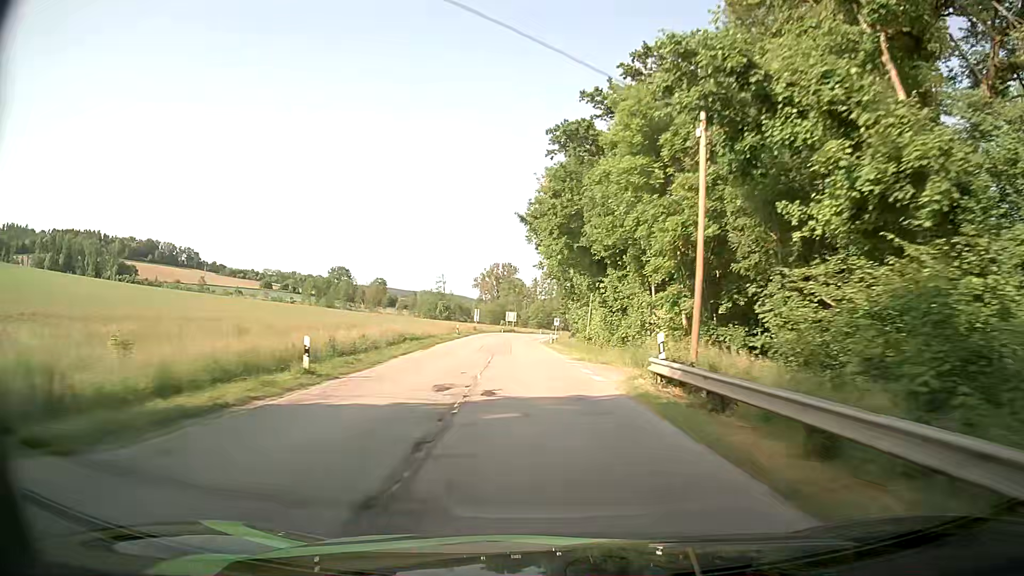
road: secondary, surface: asphalt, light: Day
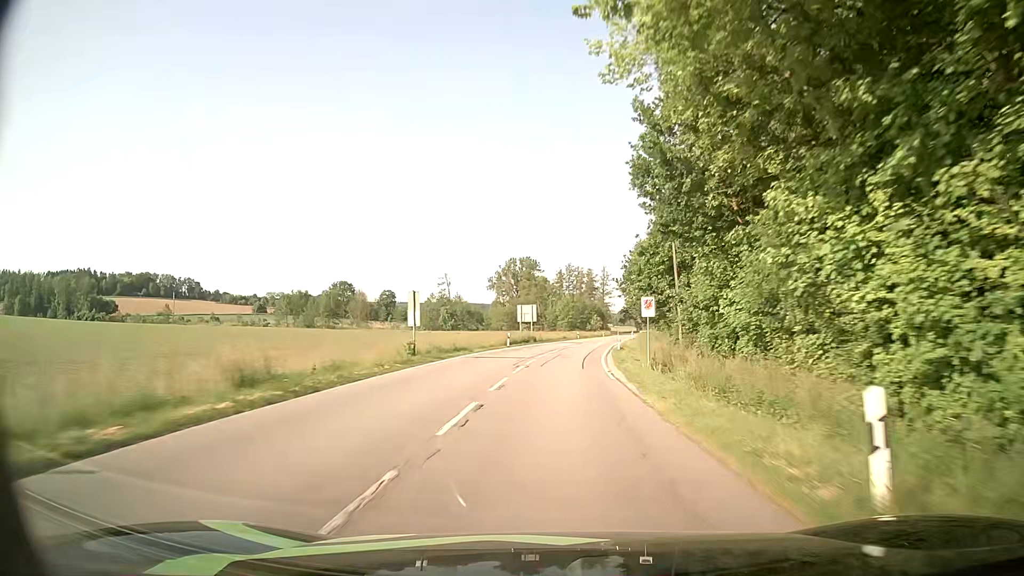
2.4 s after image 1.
(-1.5, +52.0) m; -2°
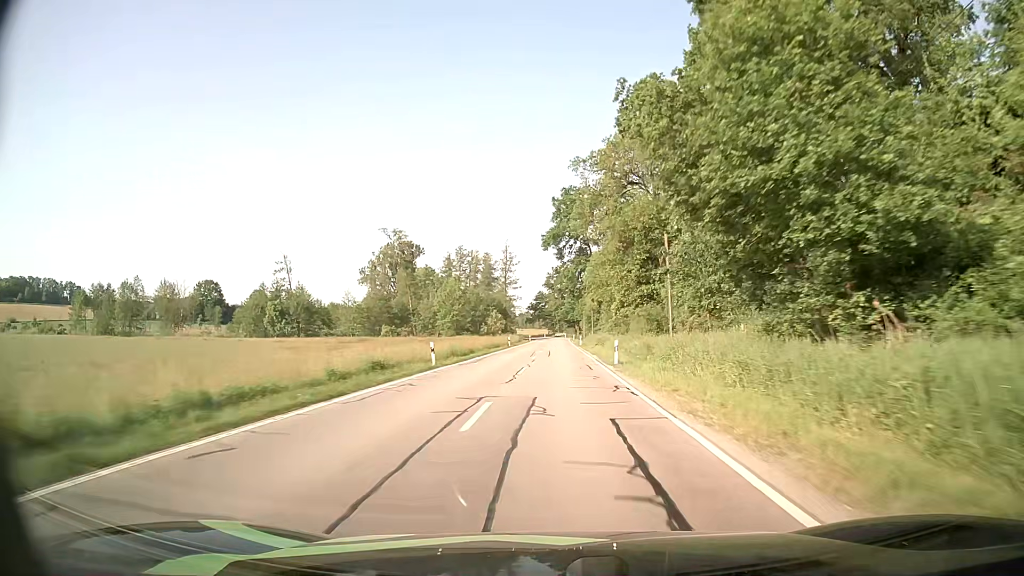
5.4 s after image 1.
(+5.0, +65.7) m; +8°
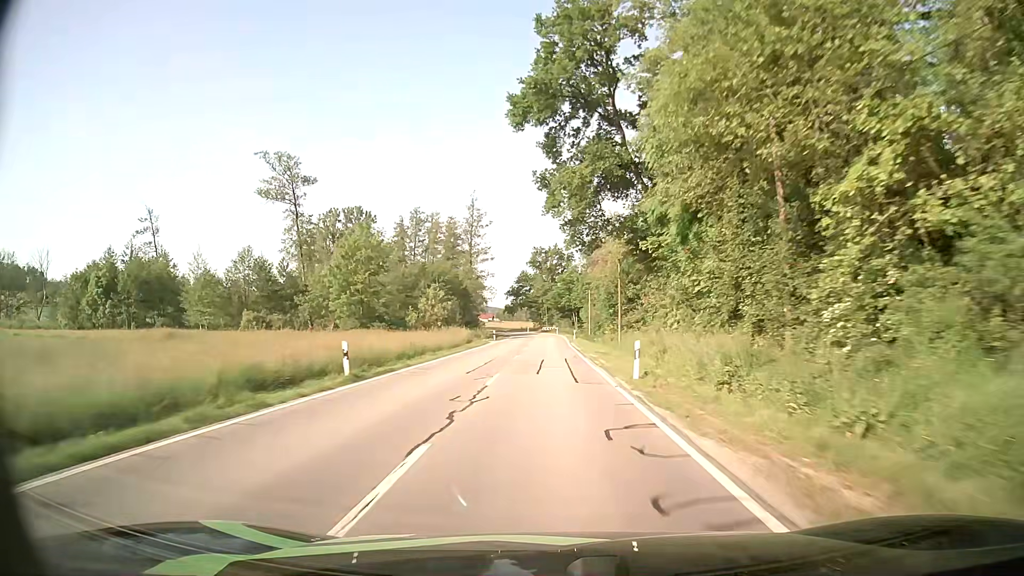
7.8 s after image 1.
(+1.2, +54.0) m; +2°
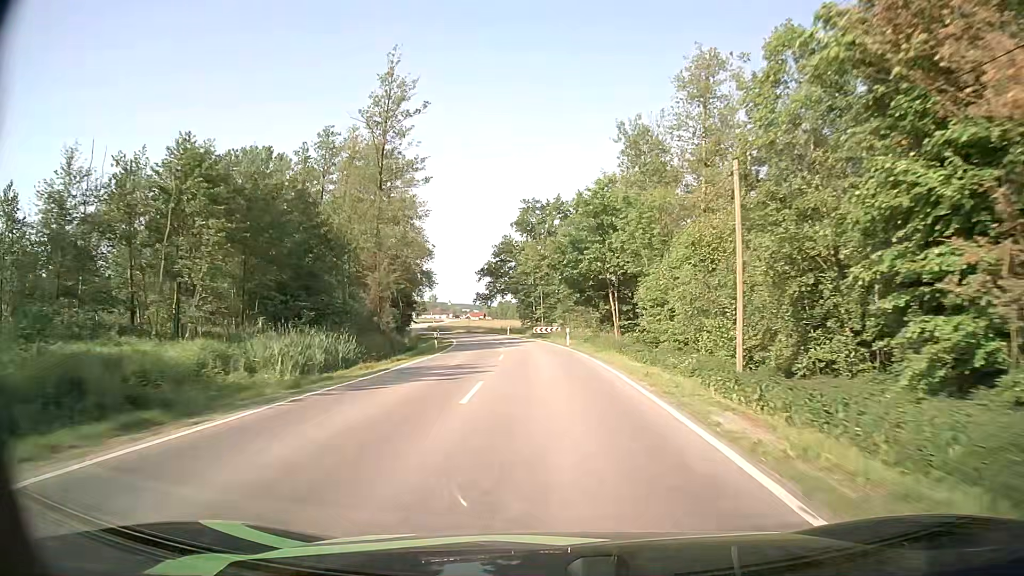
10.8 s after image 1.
(-0.4, +63.7) m; 0°
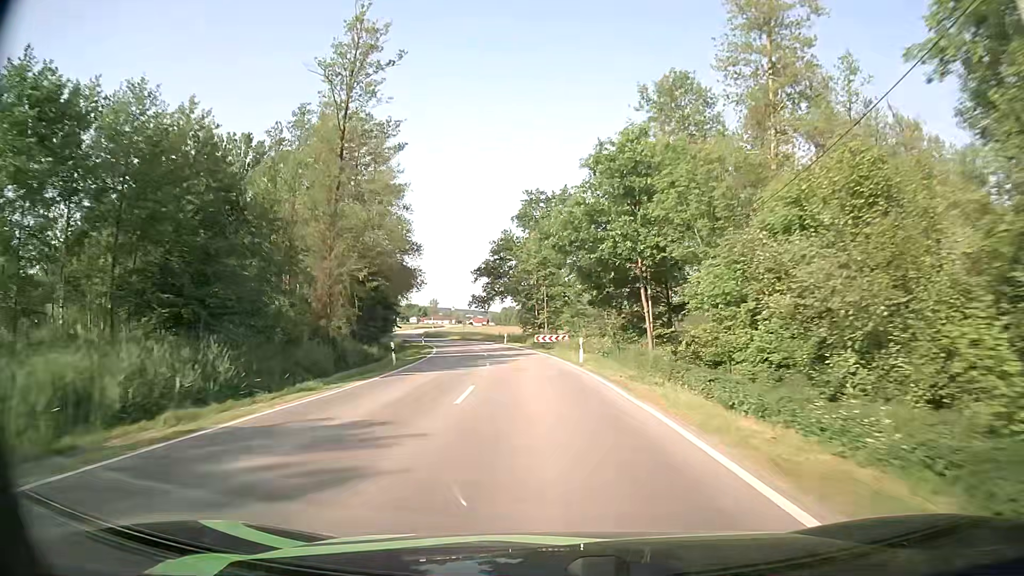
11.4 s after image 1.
(+0.1, +12.3) m; 0°
